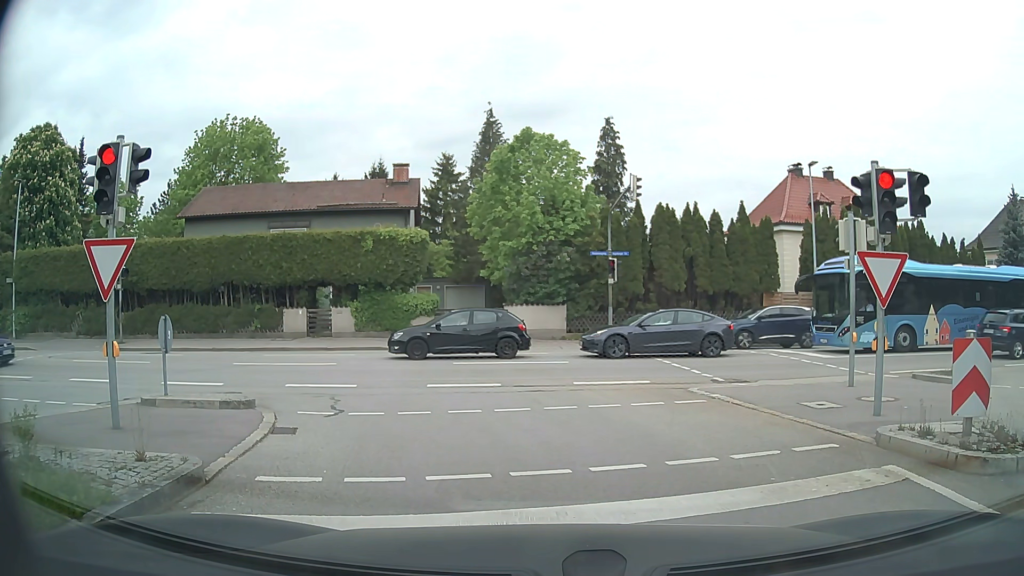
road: tertiary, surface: asphalt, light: Day
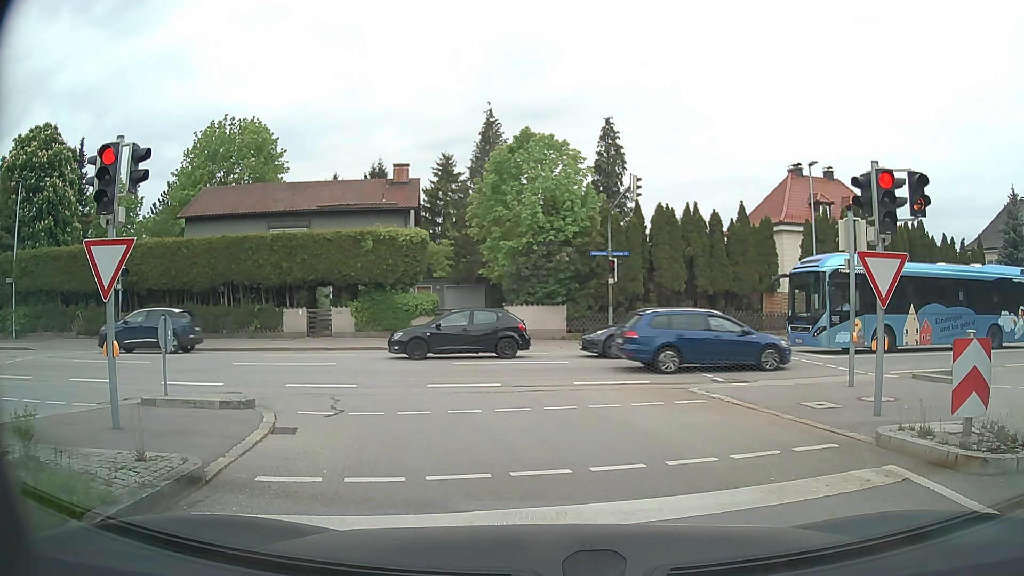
(0.0, 0.0) m; 0°
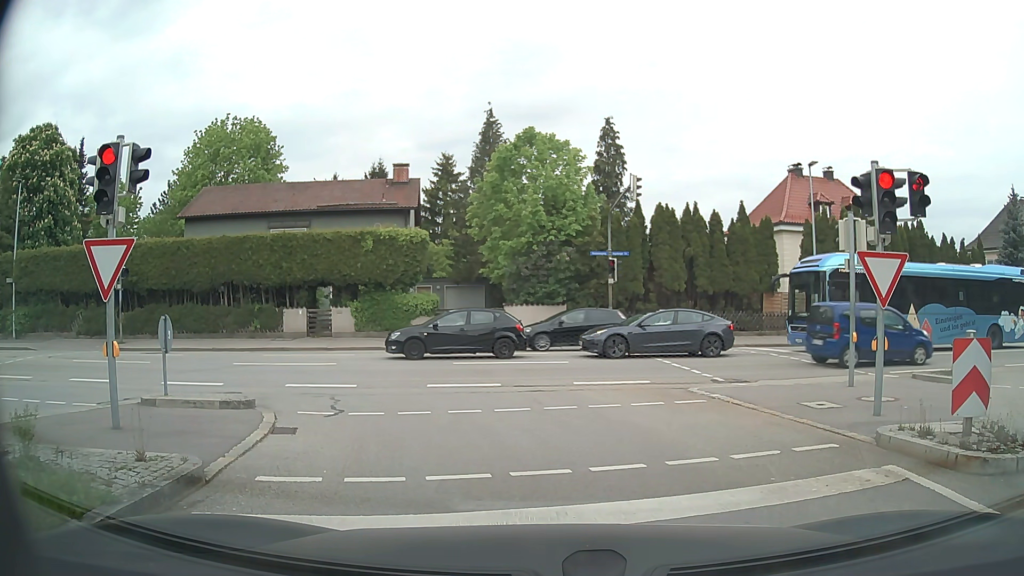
(0.0, 0.0) m; 0°
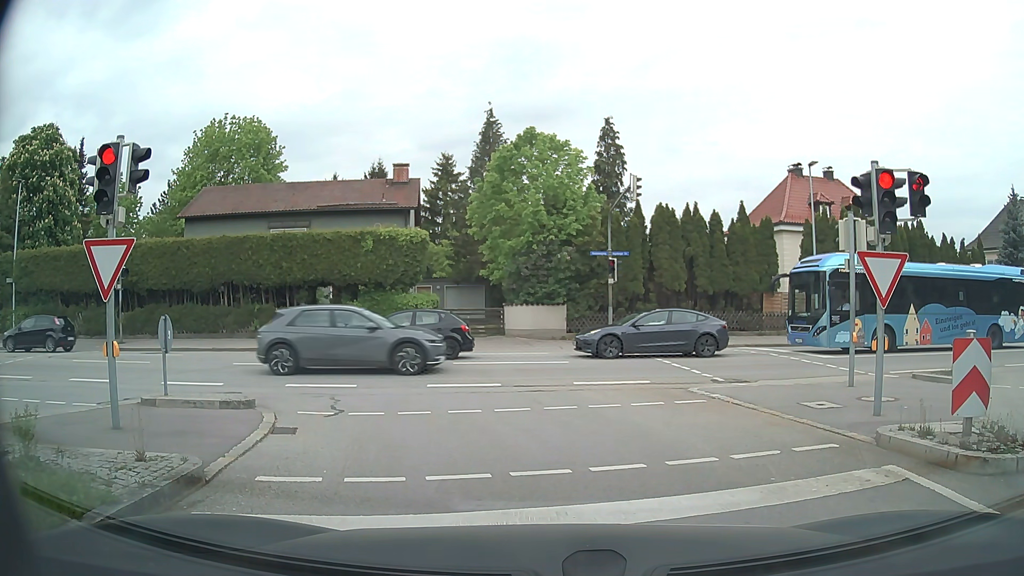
(0.0, 0.0) m; 0°
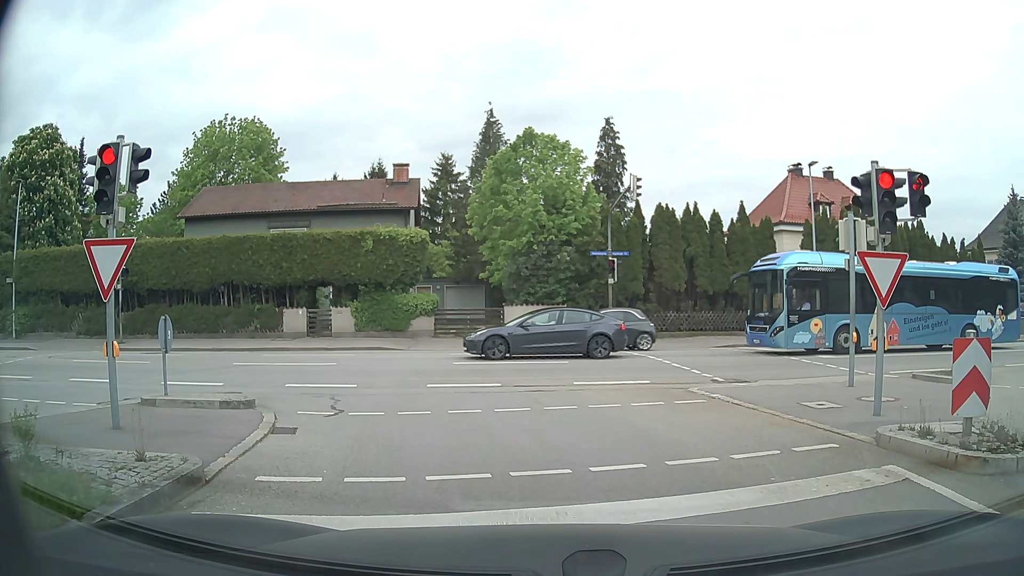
(0.0, 0.0) m; 0°
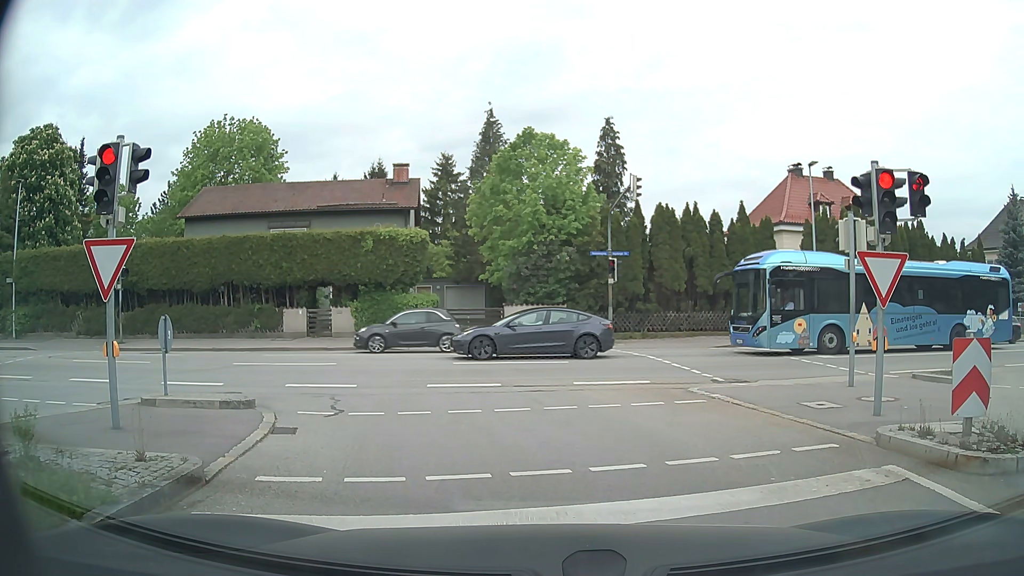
(0.0, 0.0) m; 0°
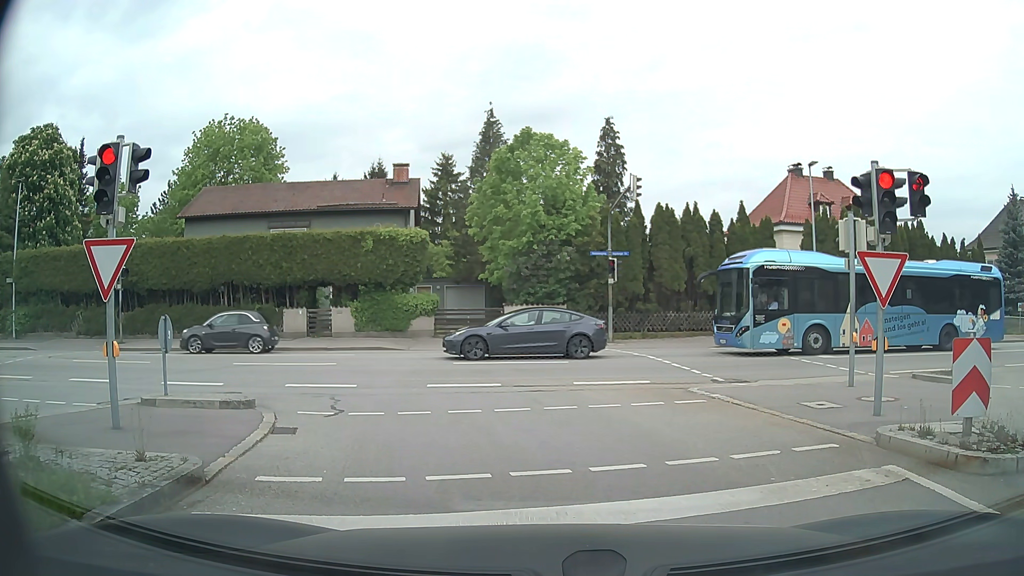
(0.0, 0.0) m; 0°
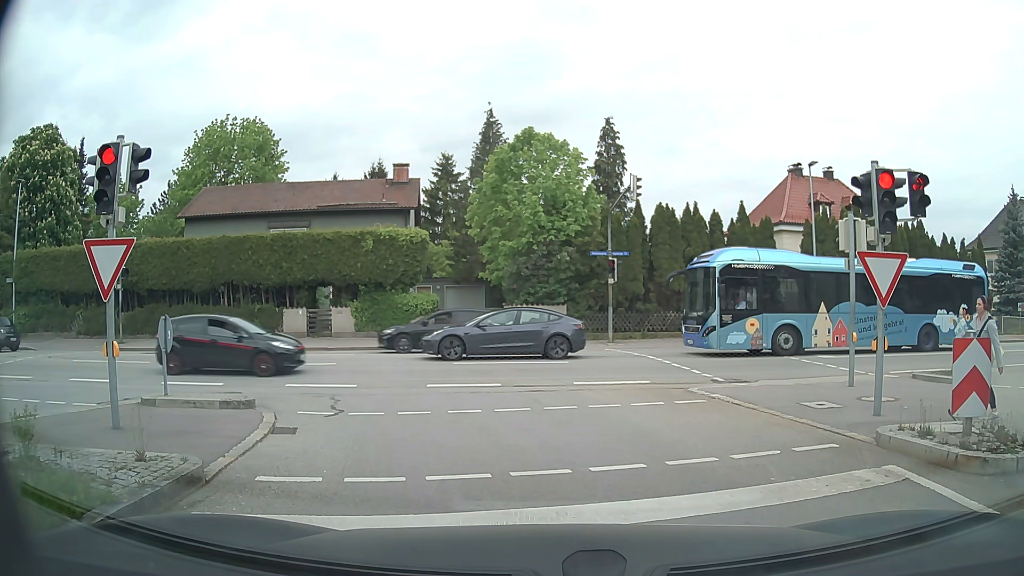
(0.0, 0.0) m; 0°
(0, +10) (-3, +19) (-12, +23) (-22, +23) (-32, +22) (-41, +21) (-51, +19) (-61, +18) (-71, +17) (-81, +15) m
